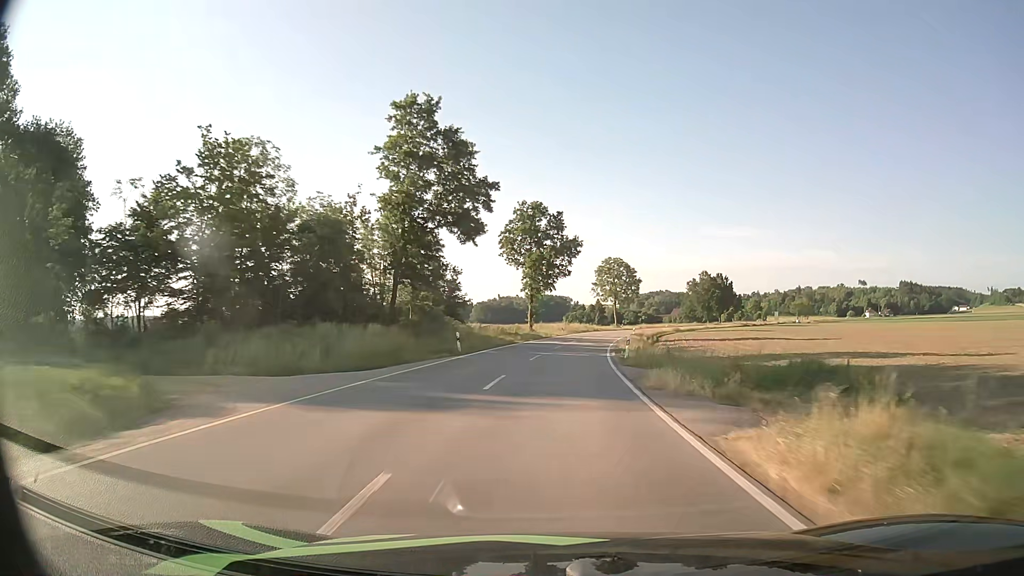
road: tertiary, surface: asphalt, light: Day
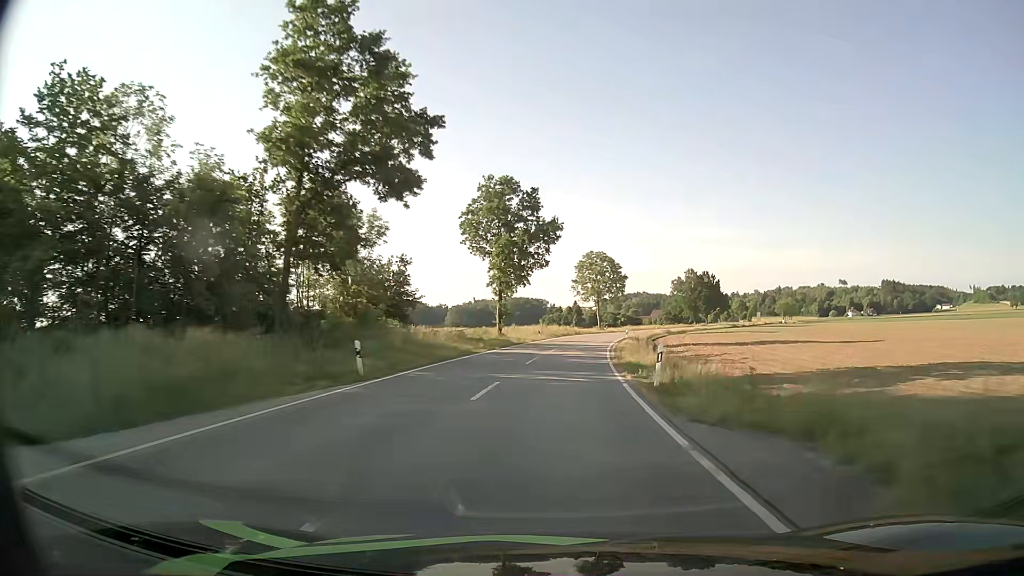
(+0.3, +13.7) m; +2°
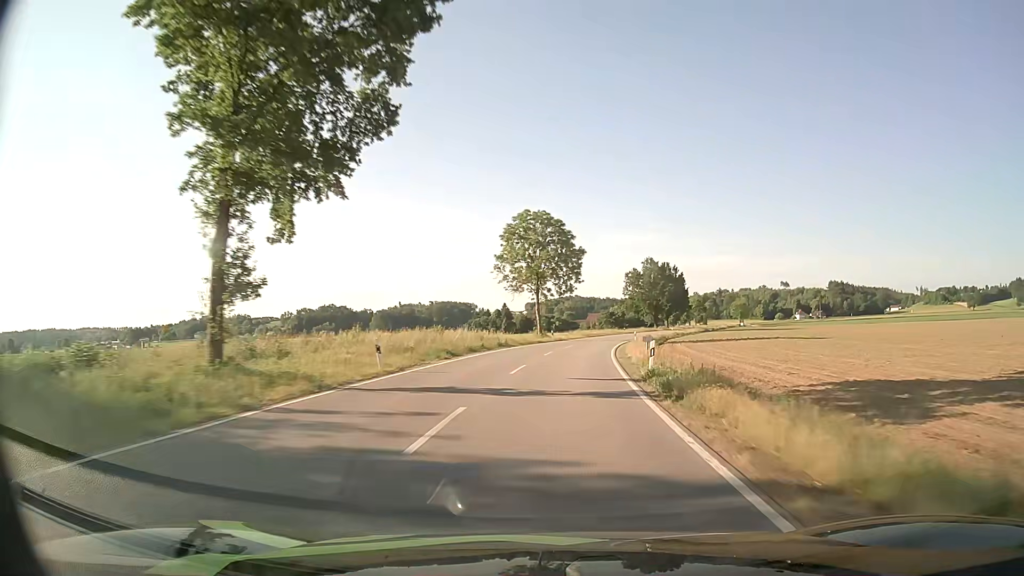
(+2.1, +41.8) m; +6°
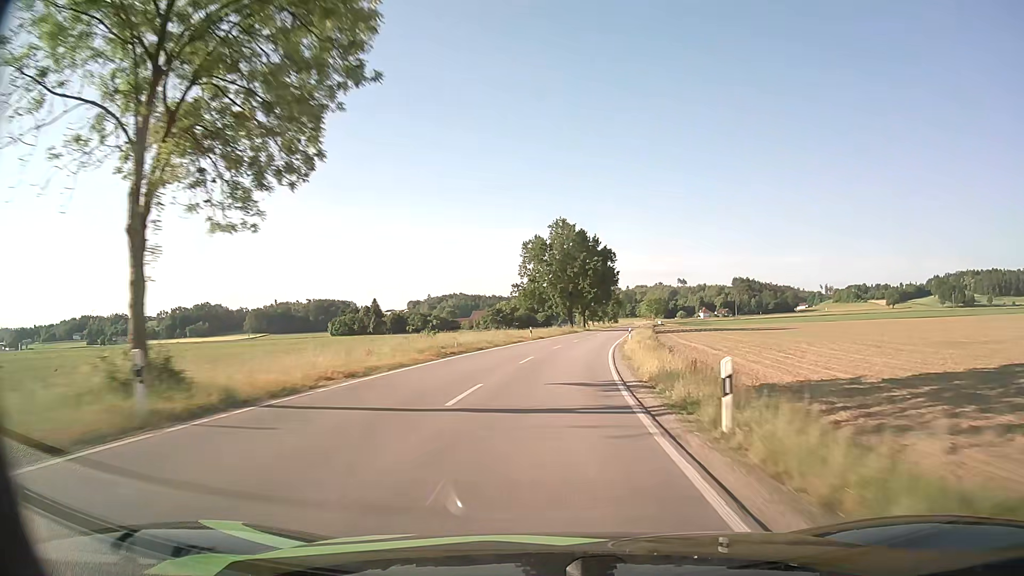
(+4.6, +55.7) m; +10°
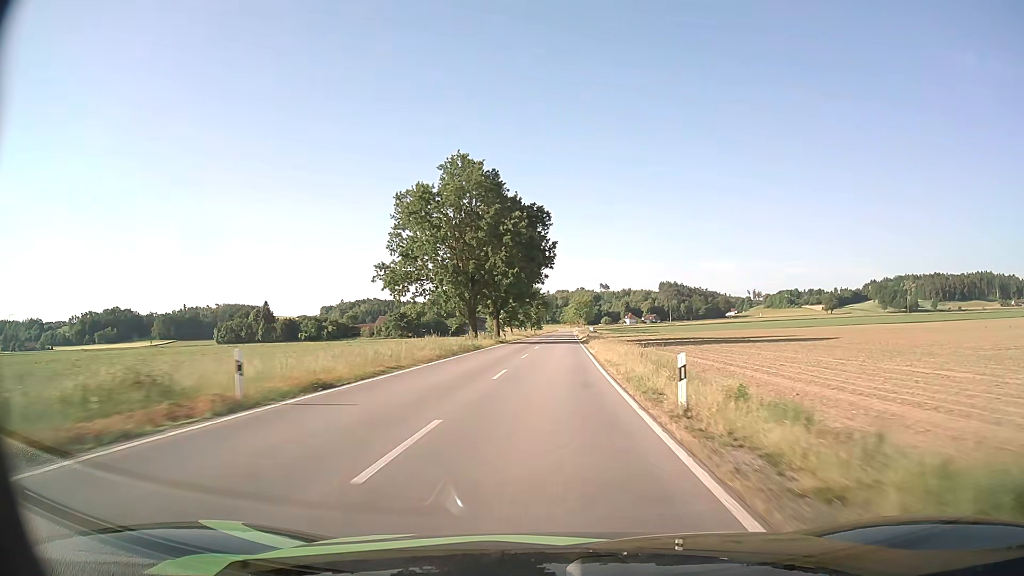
(+2.6, +41.5) m; +7°
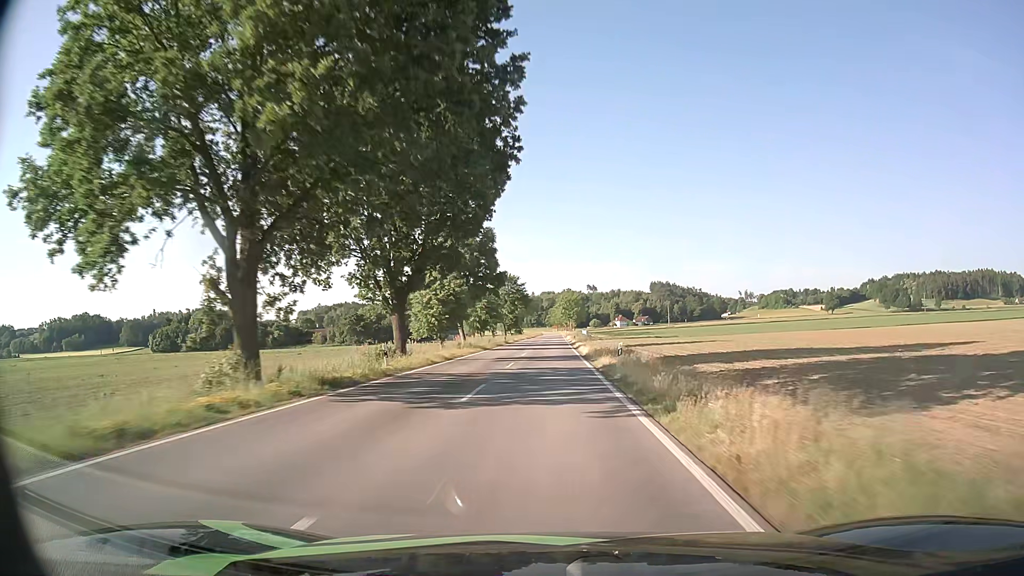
(+1.0, +41.6) m; +1°
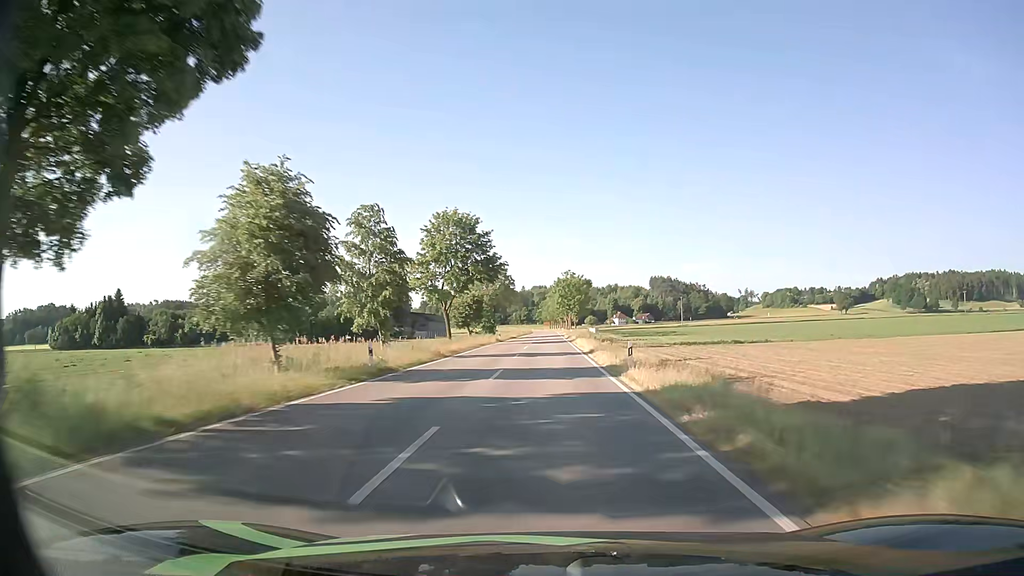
(+0.2, +56.4) m; +1°
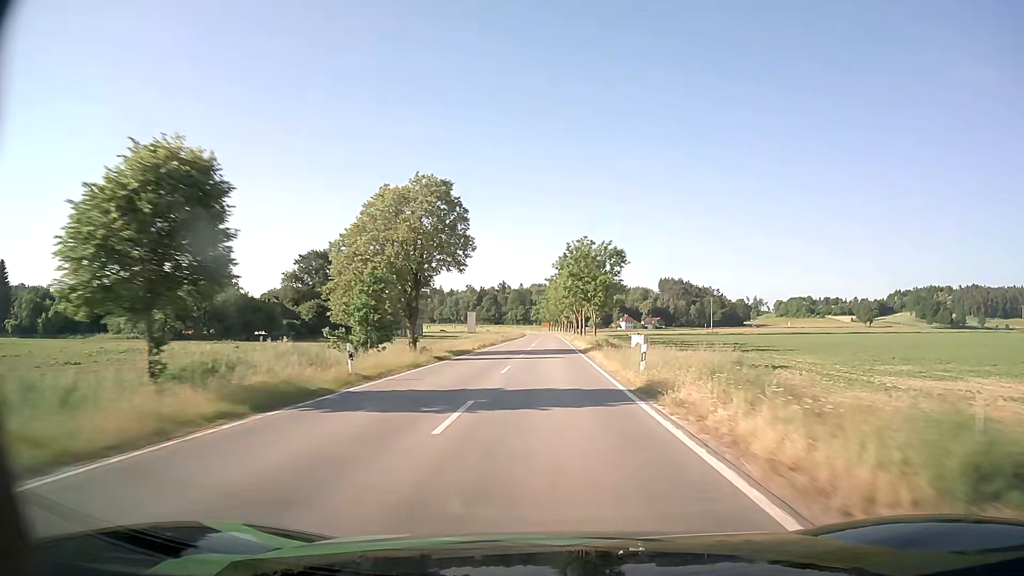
(-0.1, +57.2) m; 0°
(0, +10) (0, +20) (0, +30) (0, +40) (0, +50) (0, +60) (0, +70) (0, +80) (0, +90) (0, +100) m
